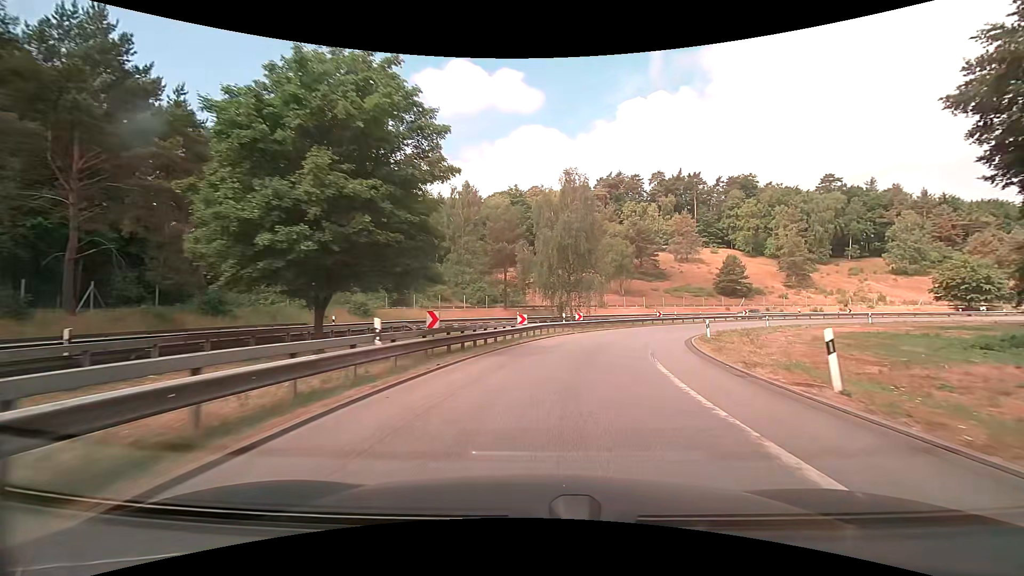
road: motorway_link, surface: asphalt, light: Day
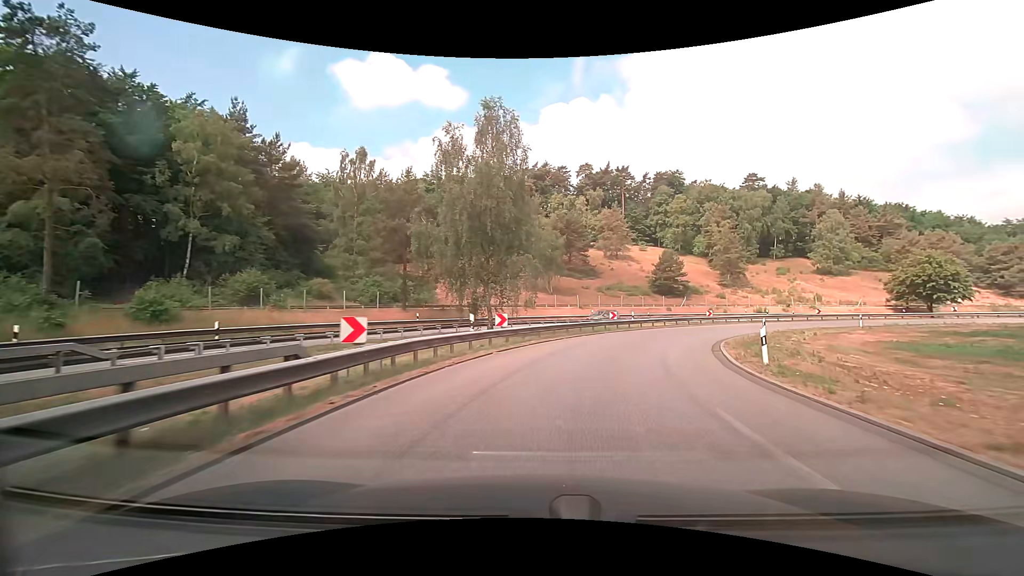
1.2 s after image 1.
(+1.1, +15.9) m; +8°
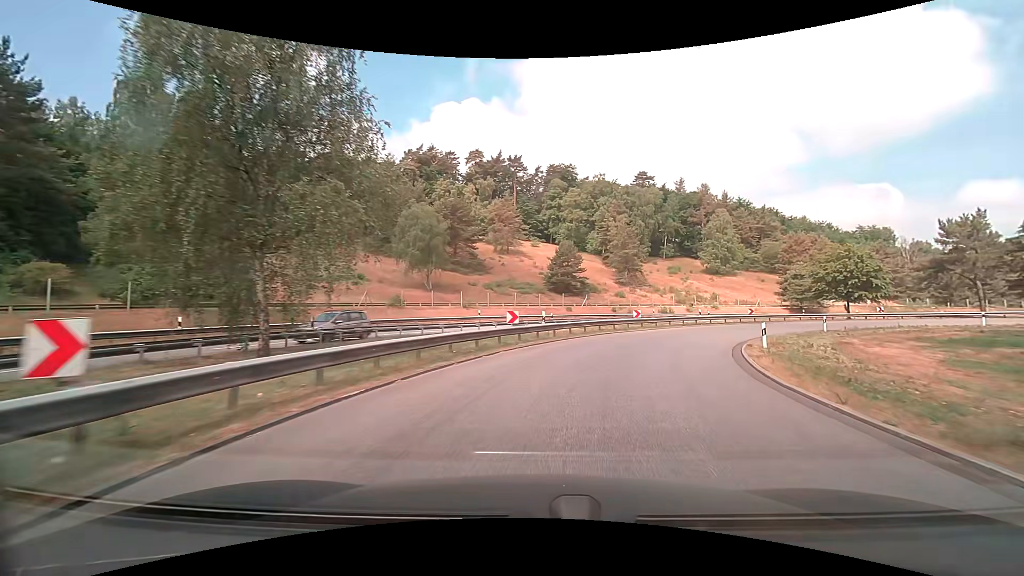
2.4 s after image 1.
(+1.6, +15.5) m; +13°
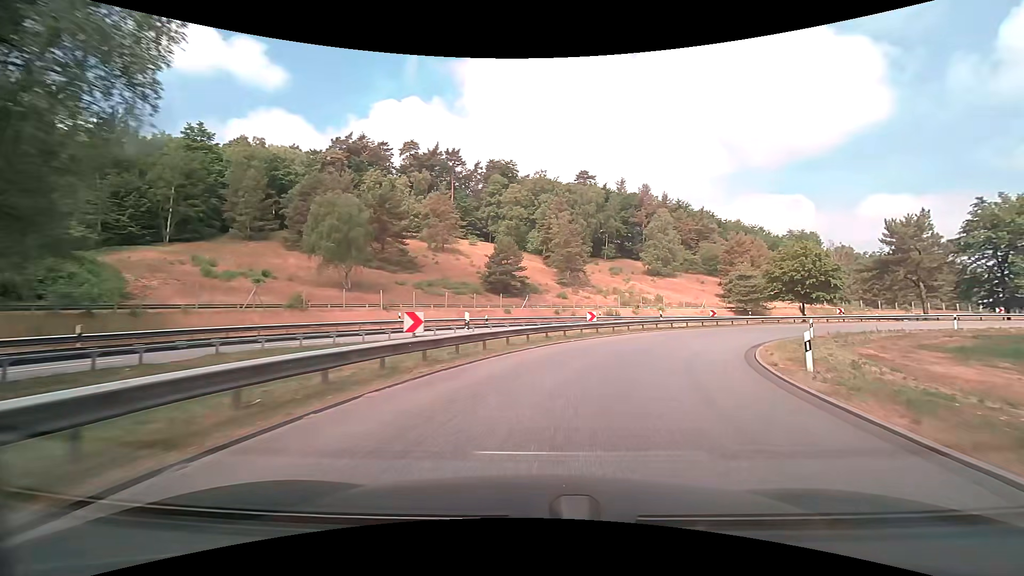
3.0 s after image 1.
(+0.4, +7.6) m; +7°
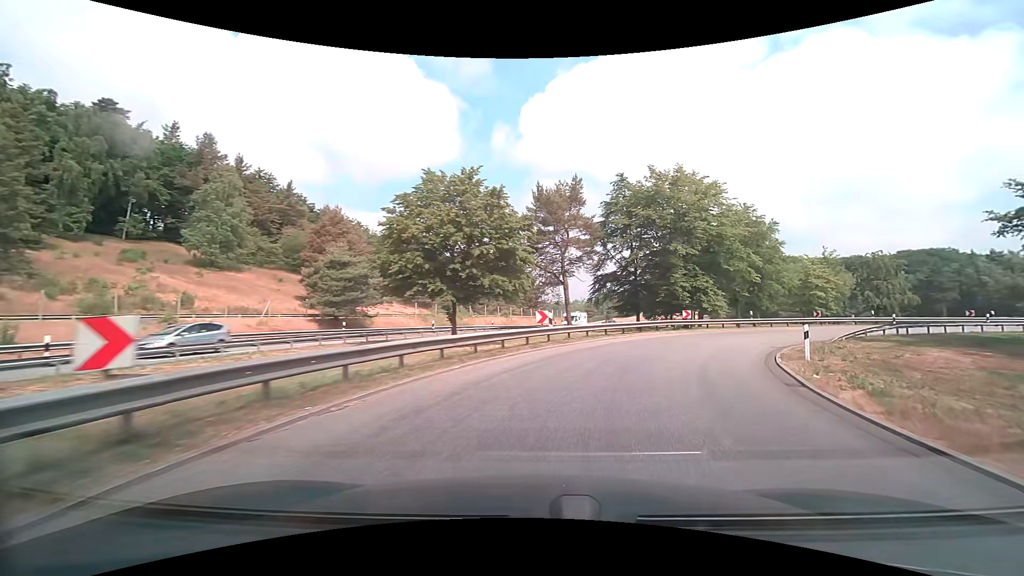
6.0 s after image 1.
(+12.4, +33.5) m; +44°
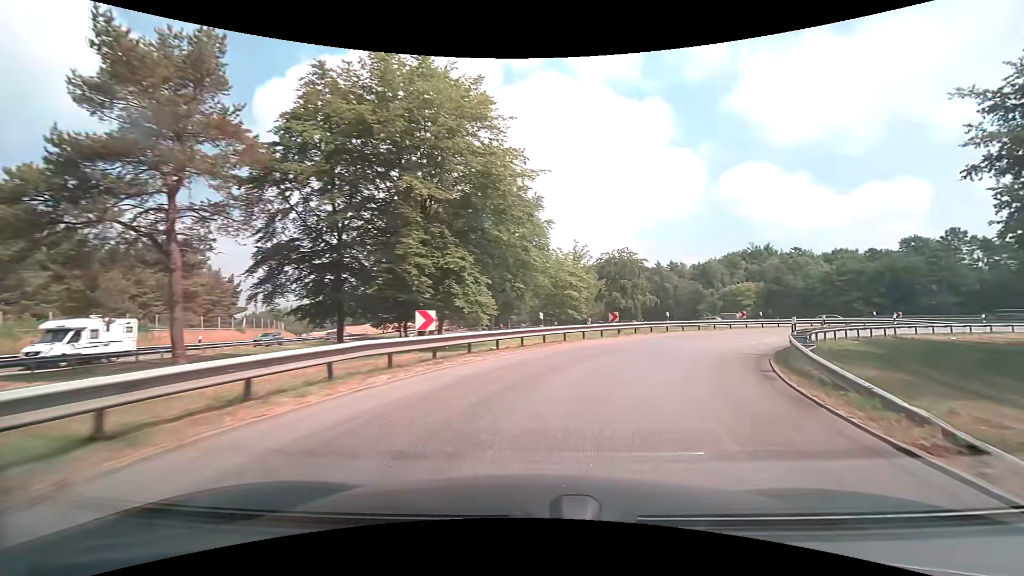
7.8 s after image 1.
(+5.5, +21.0) m; +29°
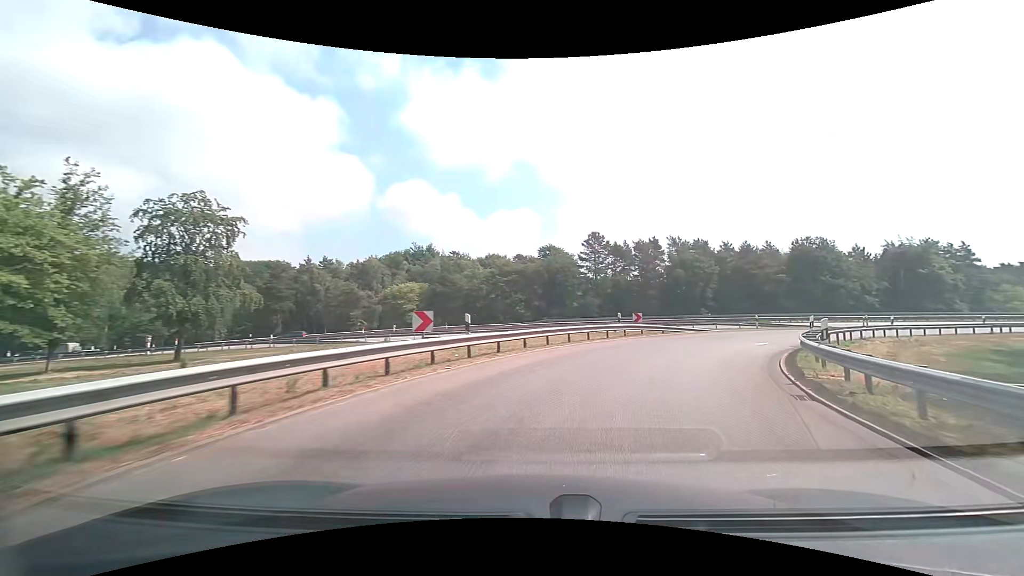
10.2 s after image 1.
(+9.6, +27.6) m; +37°
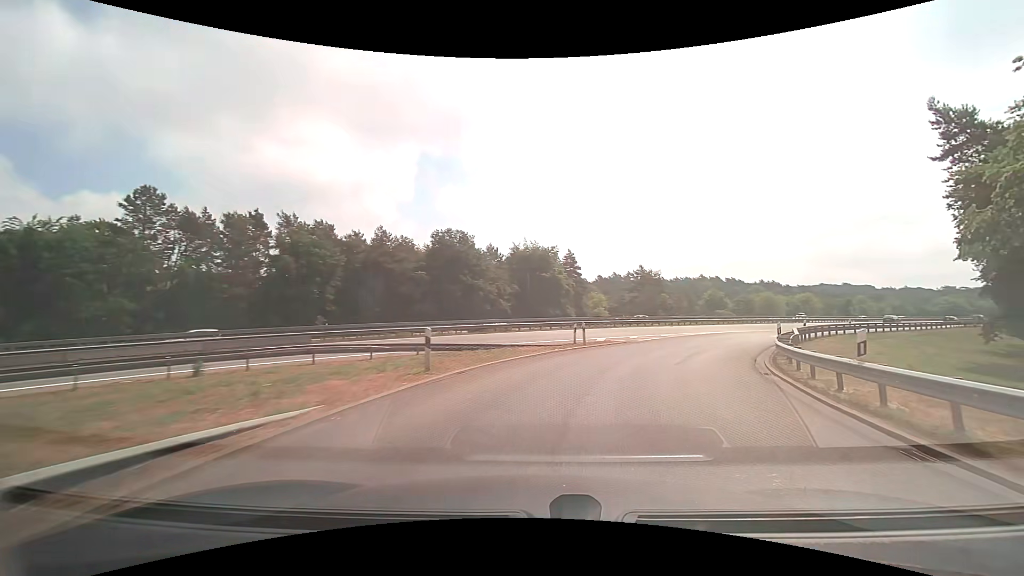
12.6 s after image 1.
(+9.7, +28.3) m; +40°
(+1, +10) (+4, +19) (+9, +28) (+14, +36) (+21, +44) (+28, +51) (+36, +58) (+43, +64) (+51, +71) (+59, +77) m
